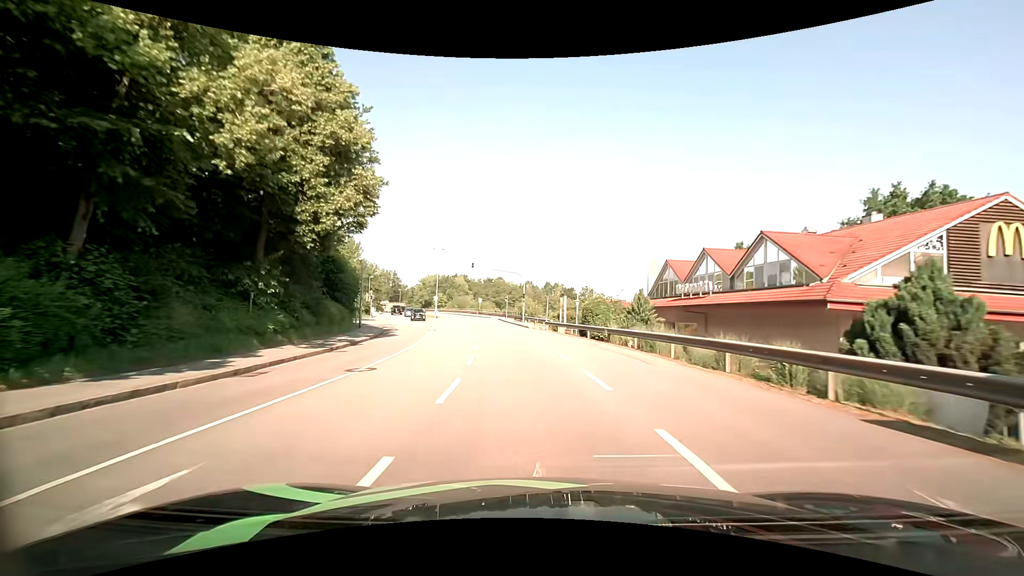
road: tertiary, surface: asphalt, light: Day
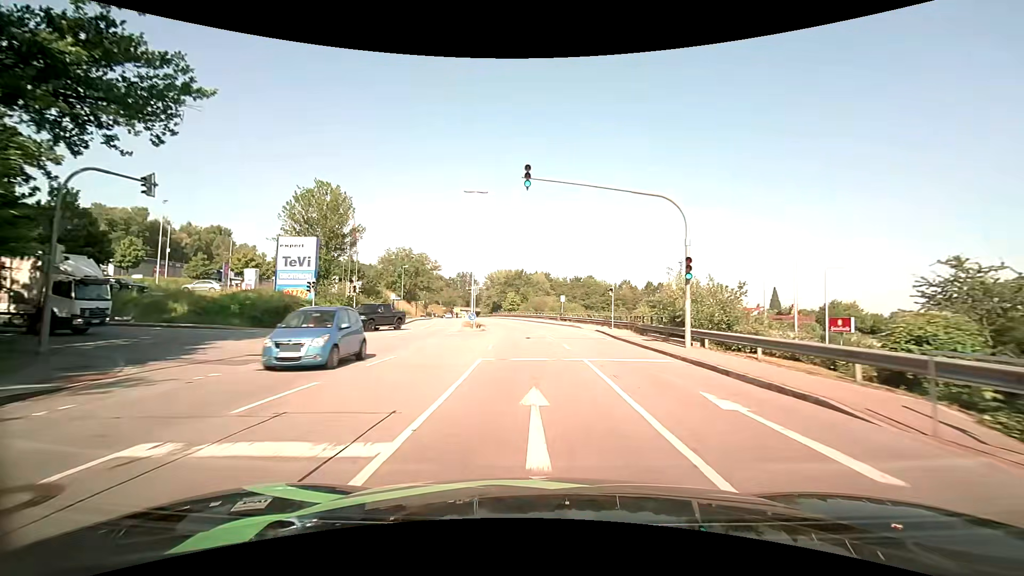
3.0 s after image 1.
(-3.5, +37.0) m; -10°
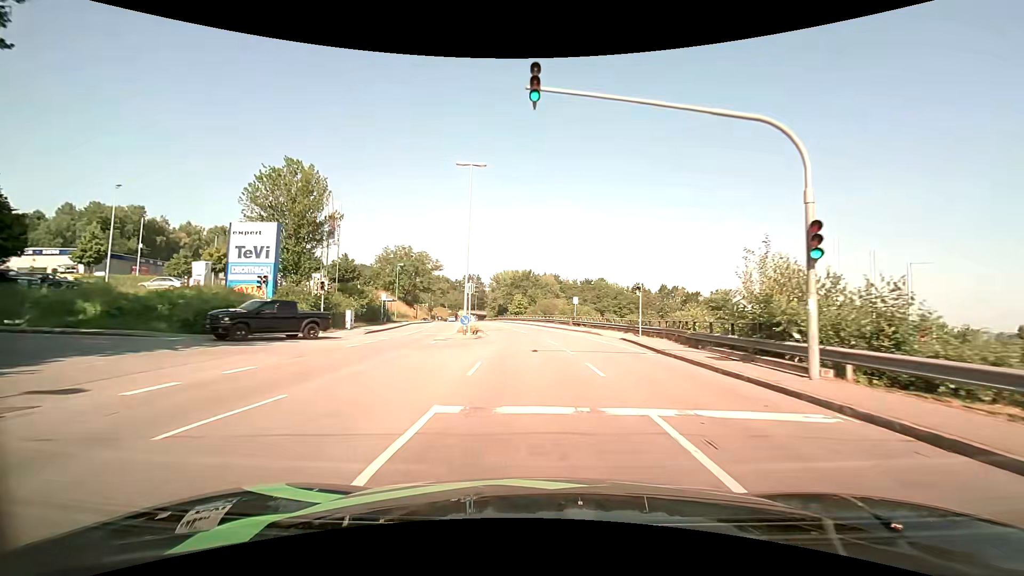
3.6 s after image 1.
(0.0, +7.5) m; -1°
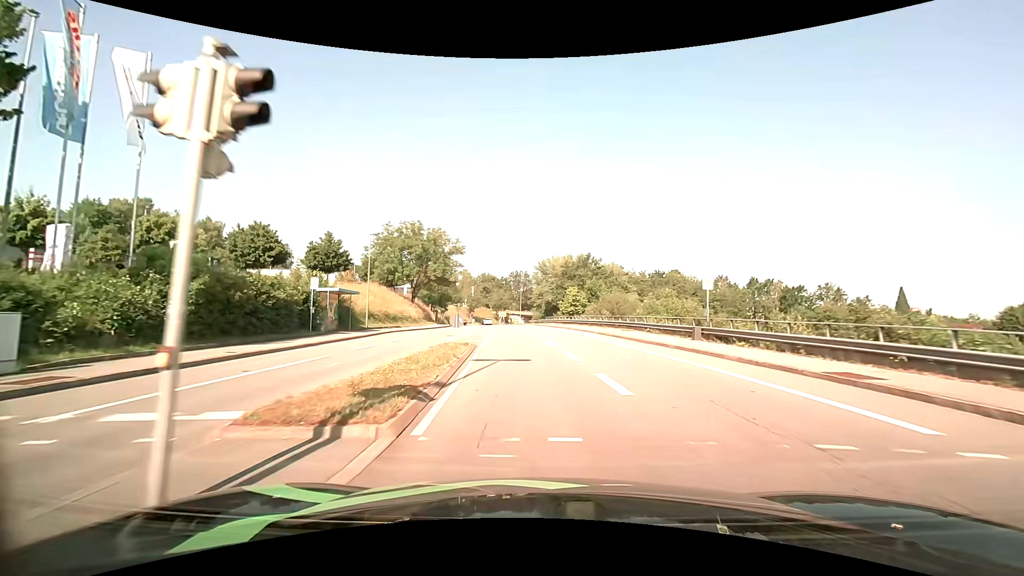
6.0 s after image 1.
(-1.3, +28.6) m; -6°
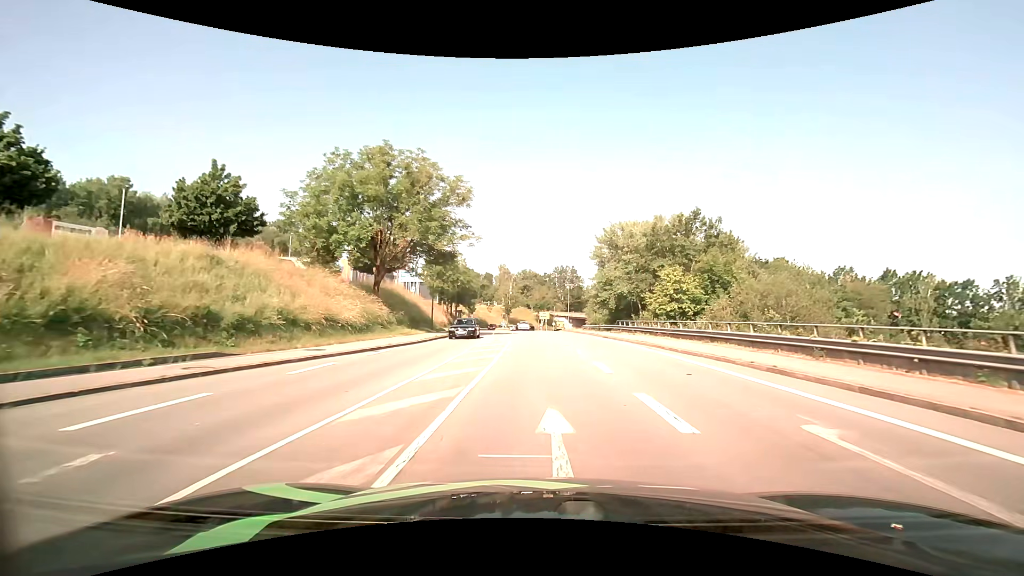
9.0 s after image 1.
(-1.9, +32.3) m; -5°
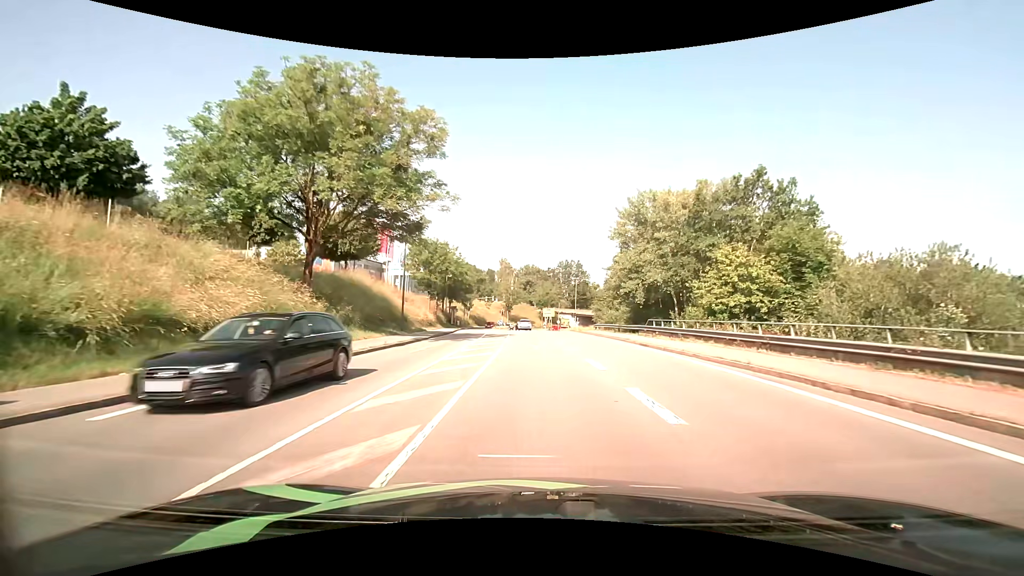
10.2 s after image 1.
(0.0, +11.5) m; 0°
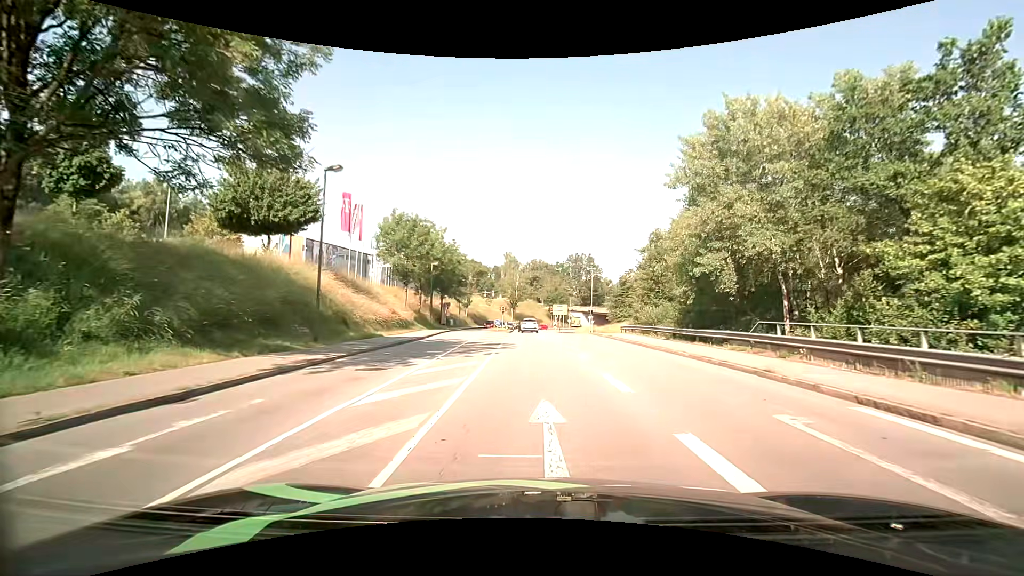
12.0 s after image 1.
(-0.1, +15.3) m; -1°
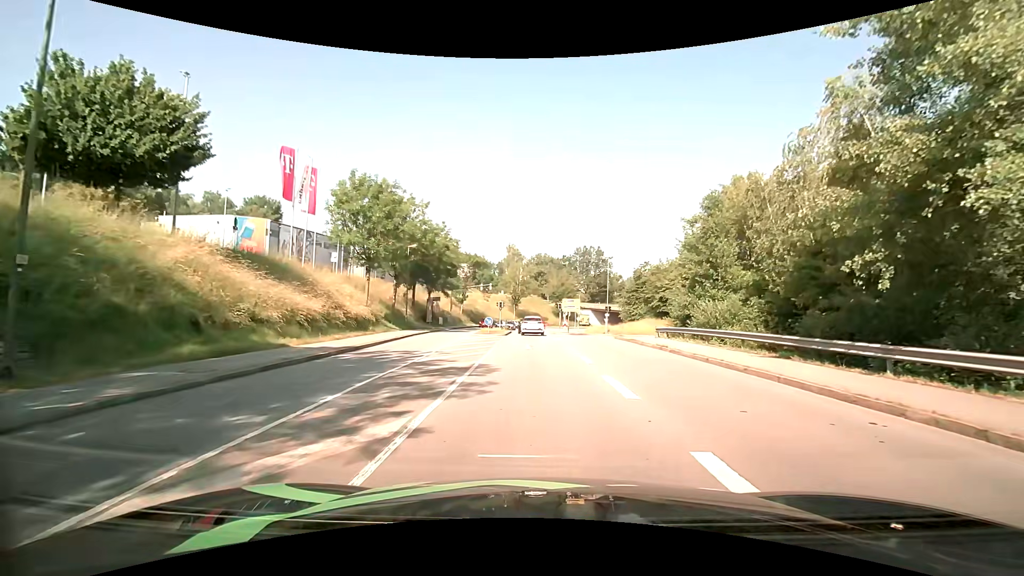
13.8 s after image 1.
(0.0, +12.6) m; -1°
(0, +10) (0, +20) (0, +30) (0, +40) (-1, +50) (-1, +60) (-1, +70) (0, +80) (+1, +90) (+3, +100) m
